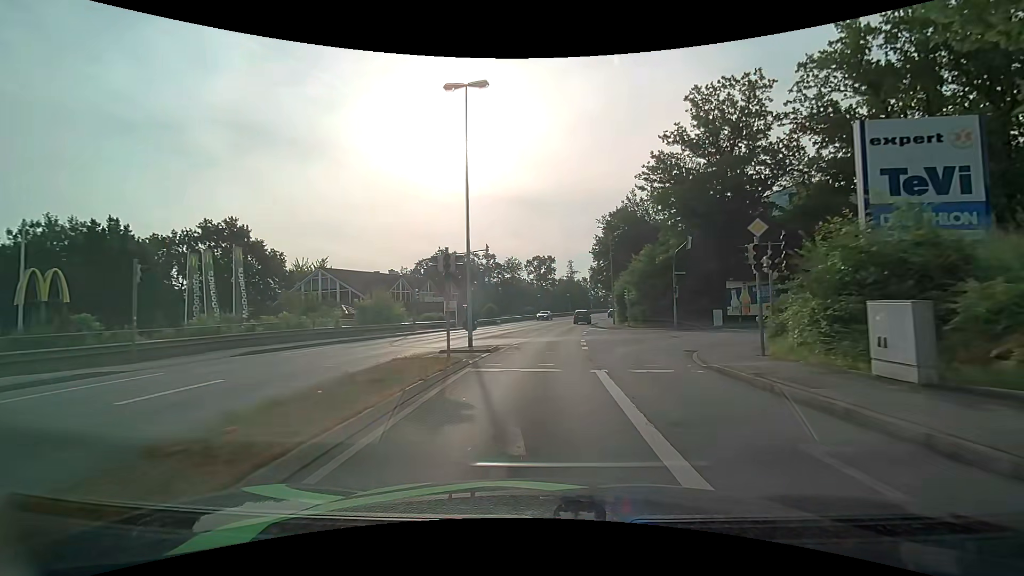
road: tertiary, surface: asphalt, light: Day
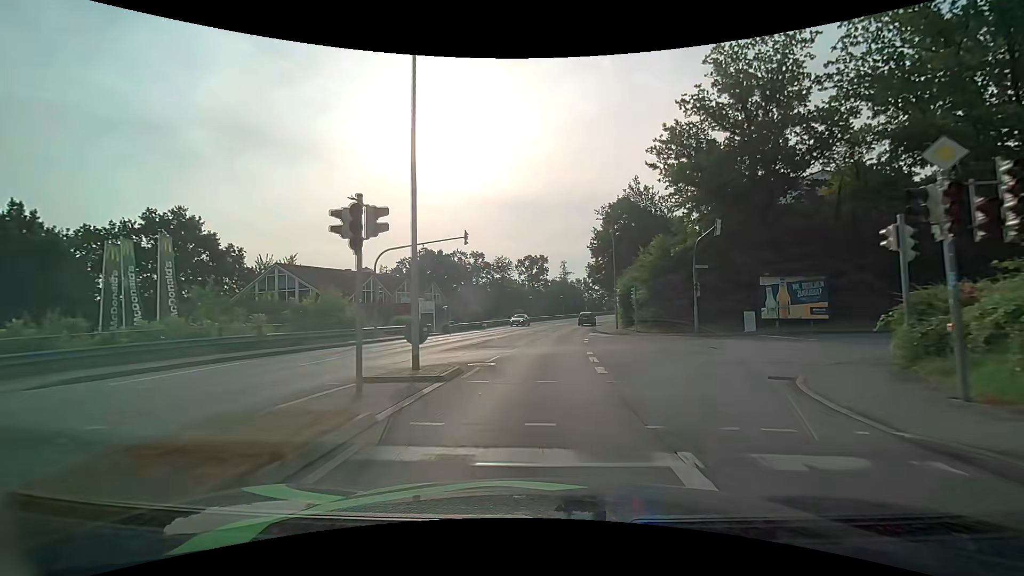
(0.0, +7.3) m; 0°
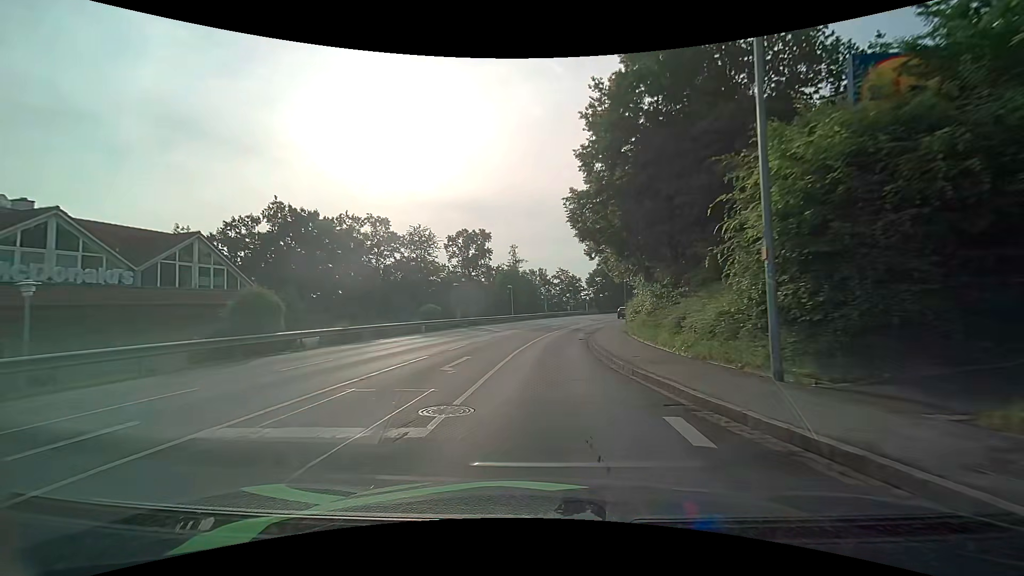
(+2.0, +36.5) m; +6°
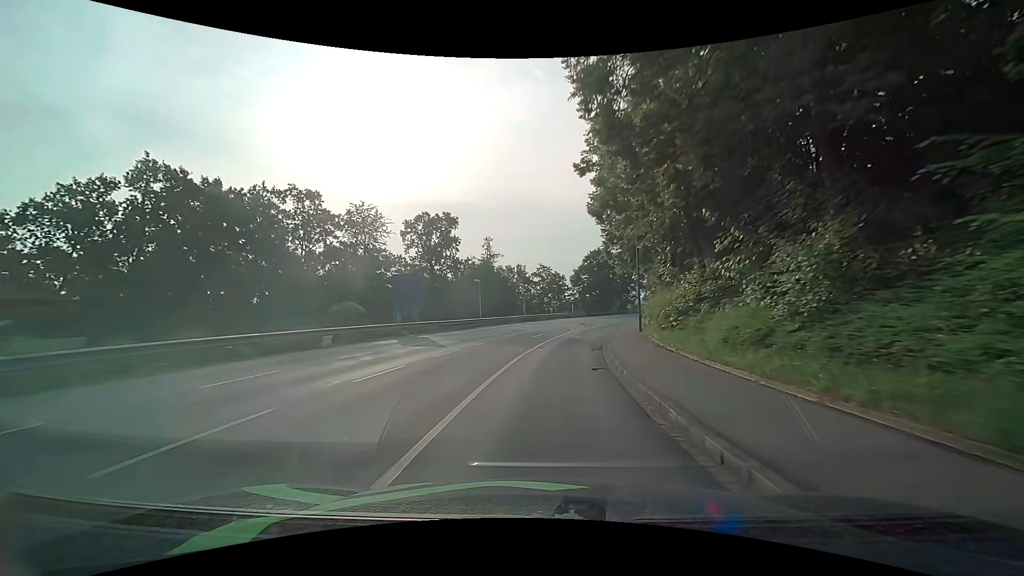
(+0.3, +14.9) m; +2°
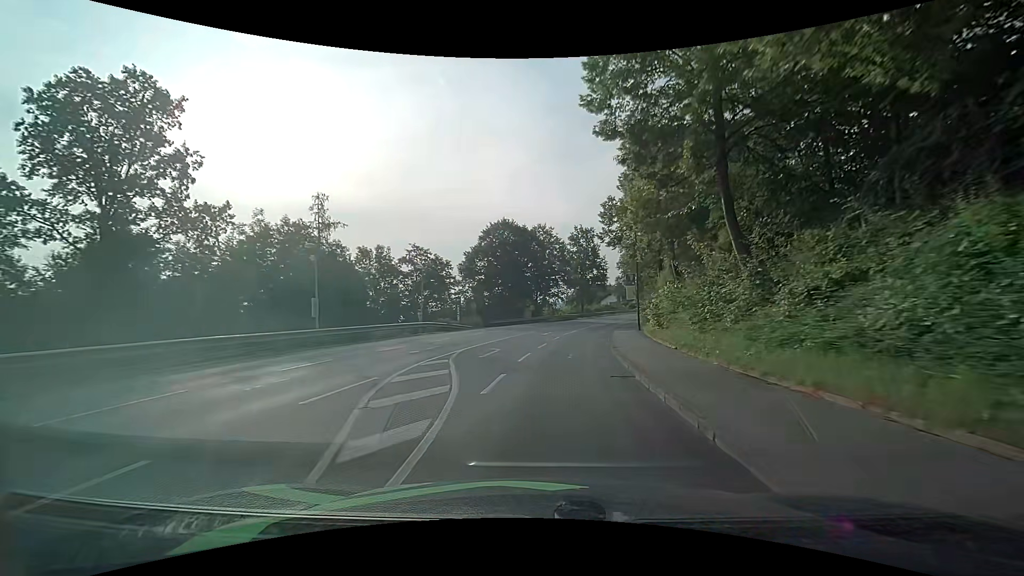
(+3.2, +37.4) m; +11°
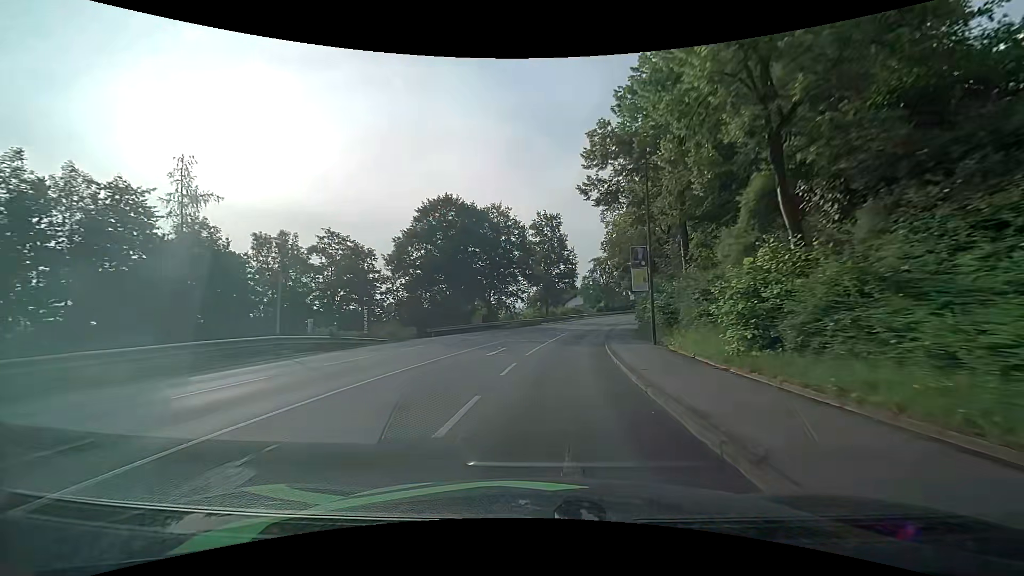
(+0.5, +14.9) m; +4°
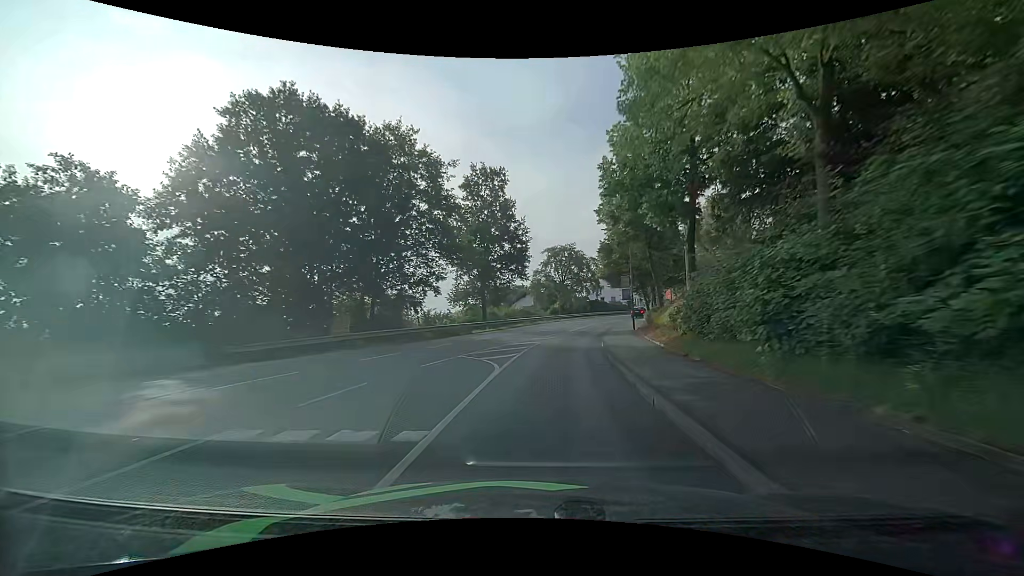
(+1.2, +22.1) m; +6°
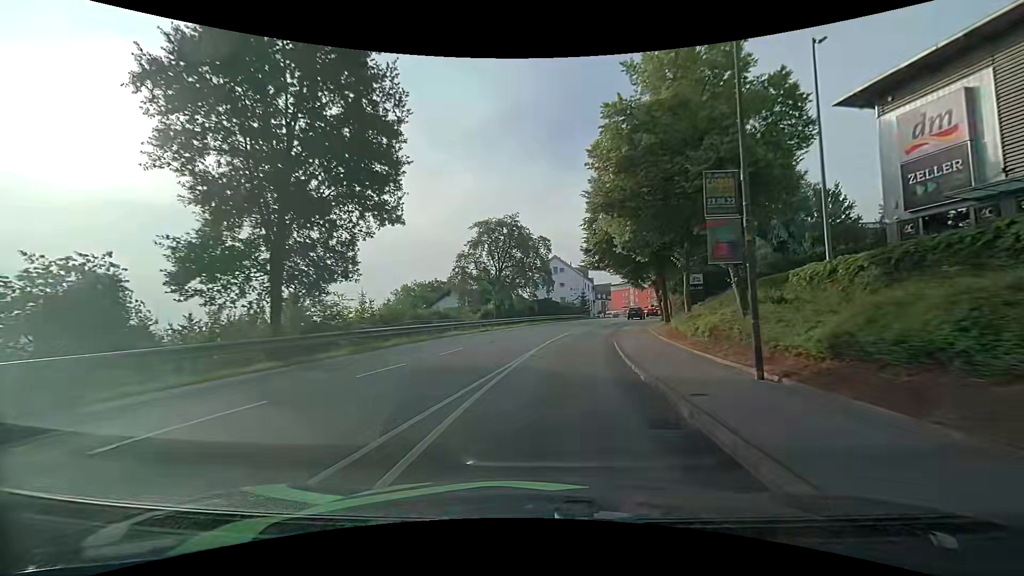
(+1.6, +27.5) m; +7°
(0, +10) (+1, +20) (+3, +30) (+4, +40) (+7, +49) (+10, +59) (+13, +68) (+16, +78) (+19, +87) (+22, +97) m
